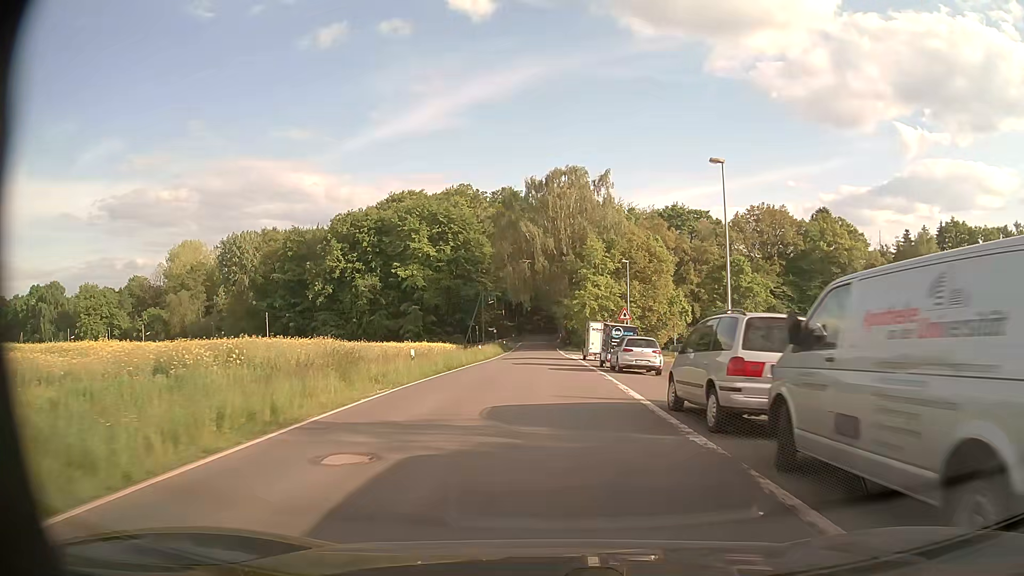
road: tertiary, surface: asphalt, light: Day
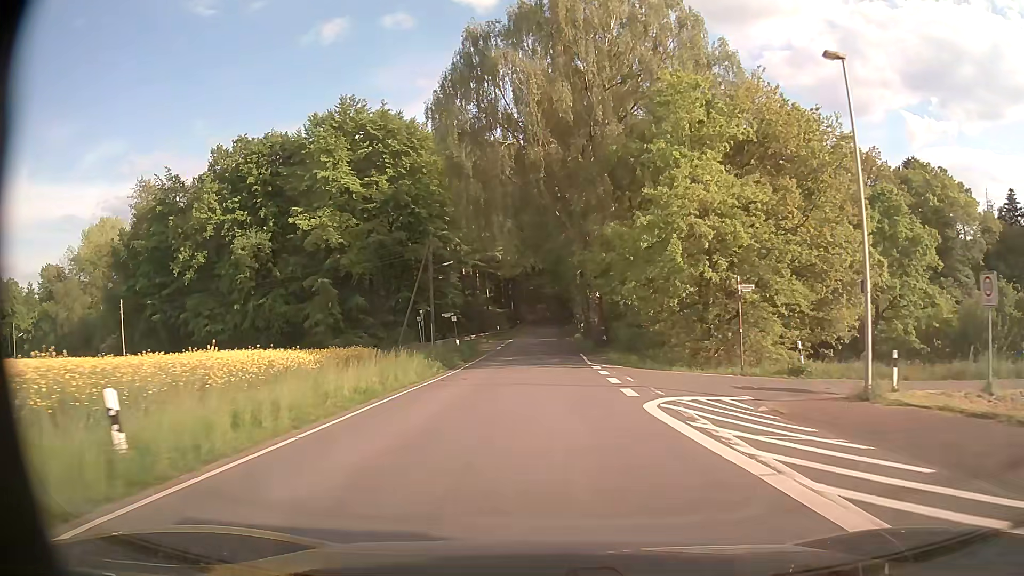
(-0.2, +43.3) m; -1°
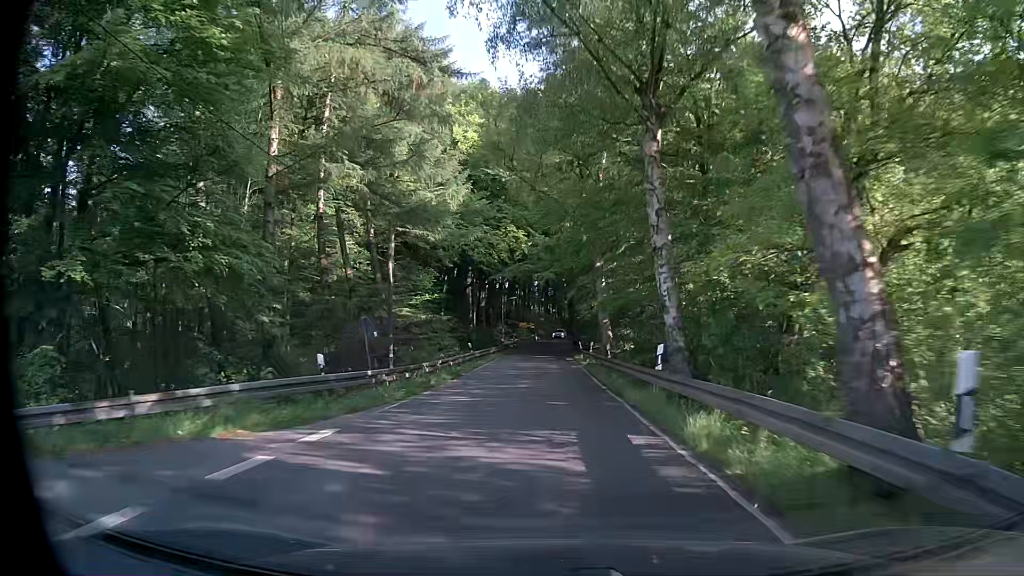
(+0.3, +46.3) m; +2°
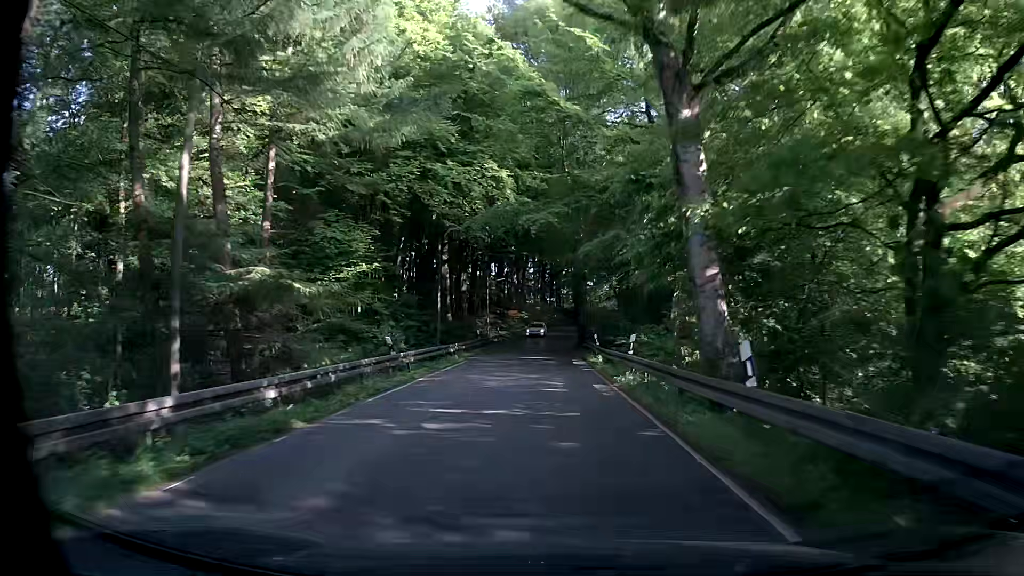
(0.0, +19.4) m; +1°
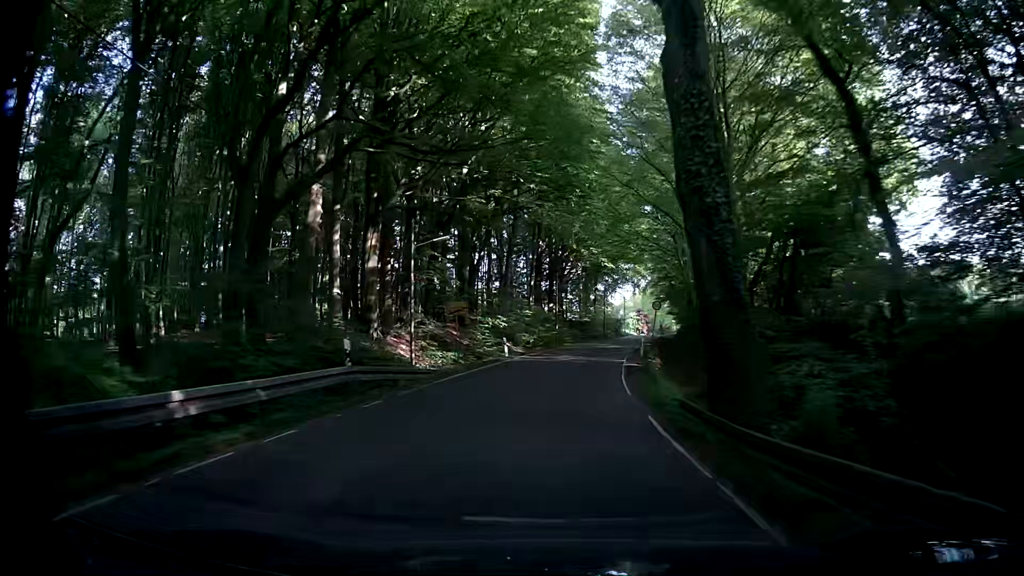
(-0.5, +41.1) m; -1°
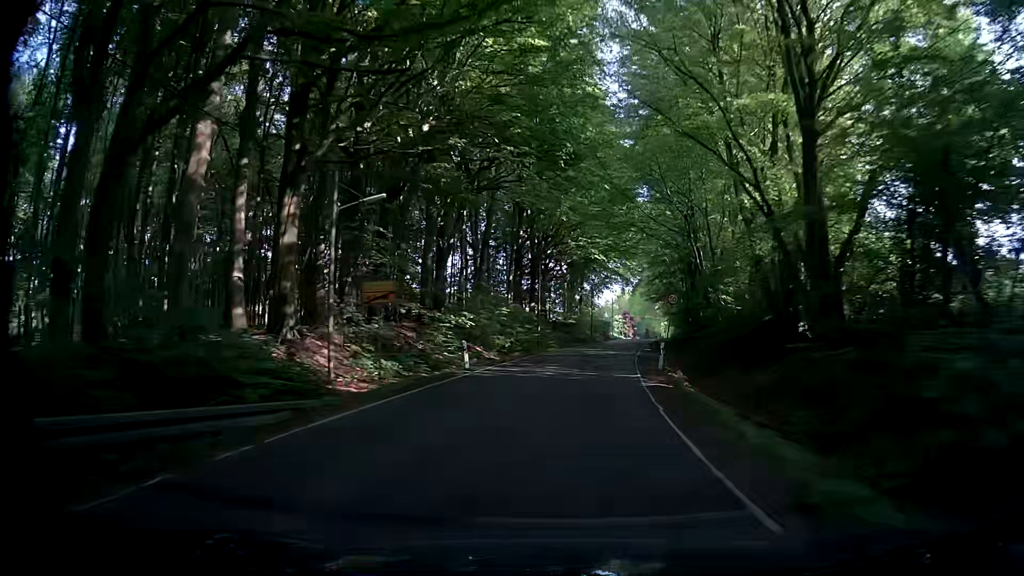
(0.0, +10.9) m; +1°
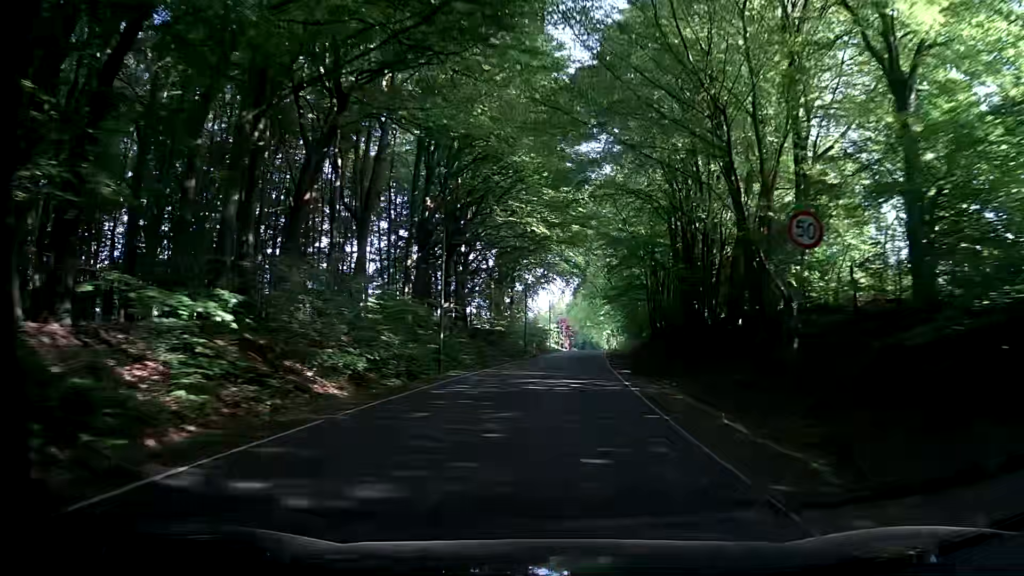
(+1.2, +22.8) m; +6°
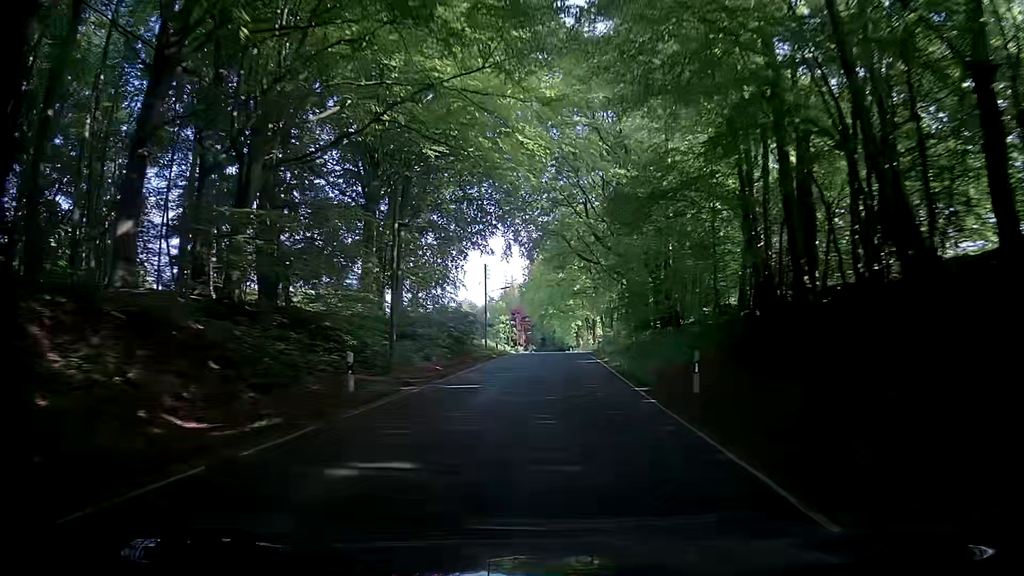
(+2.0, +46.3) m; +4°
(0, +10) (0, +20) (0, +30) (0, +40) (+1, +50) (+1, +60) (+1, +70) (+1, +80) (+1, +90) (+1, +100) m
